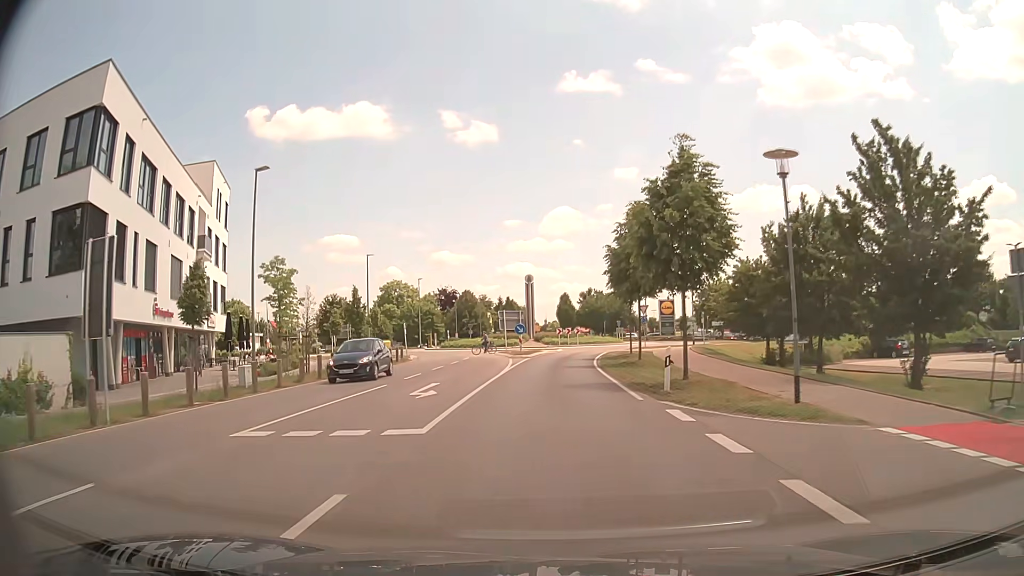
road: tertiary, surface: asphalt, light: Day
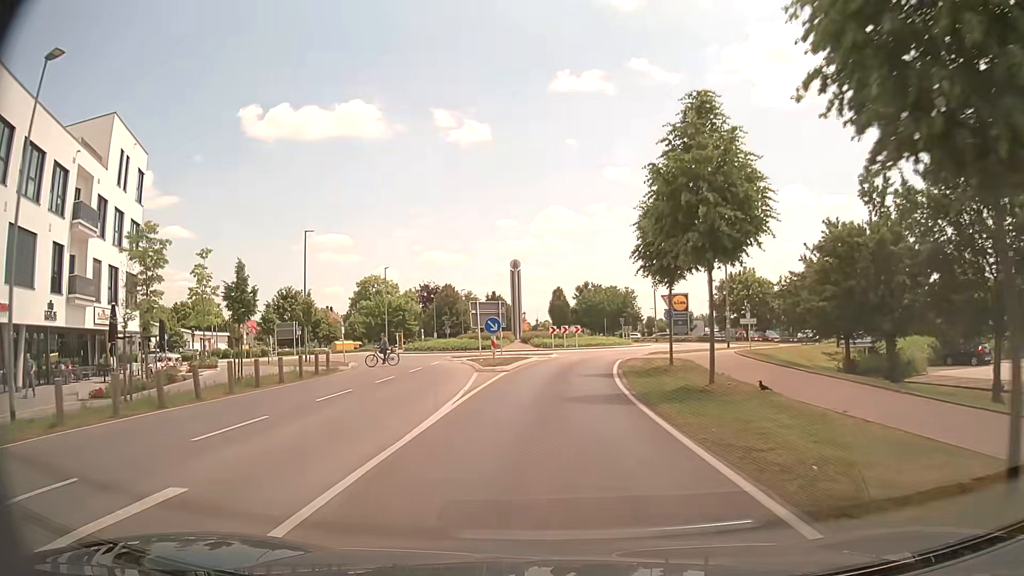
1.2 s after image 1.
(0.0, +13.7) m; 0°
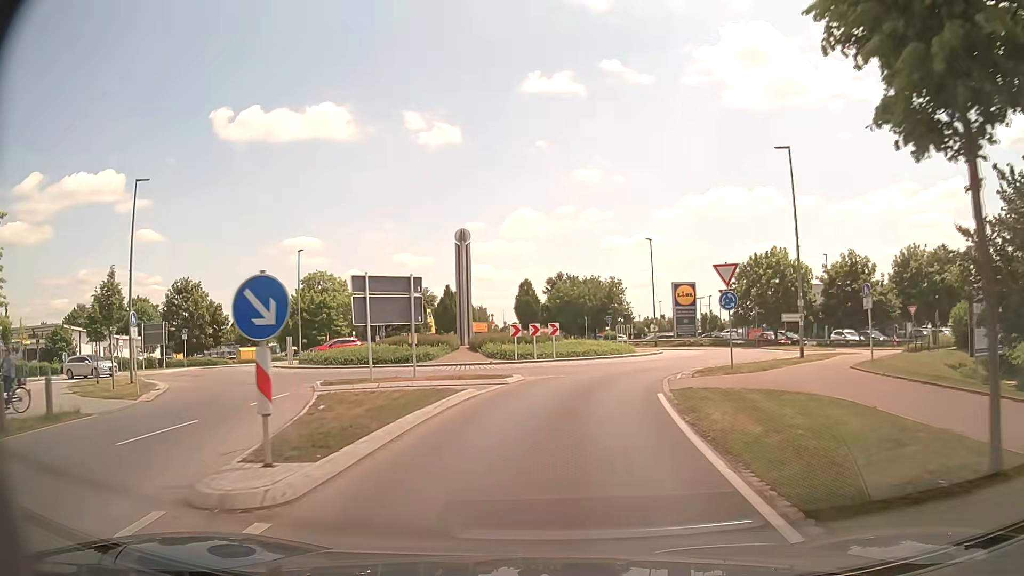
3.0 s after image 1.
(+0.4, +17.6) m; +3°
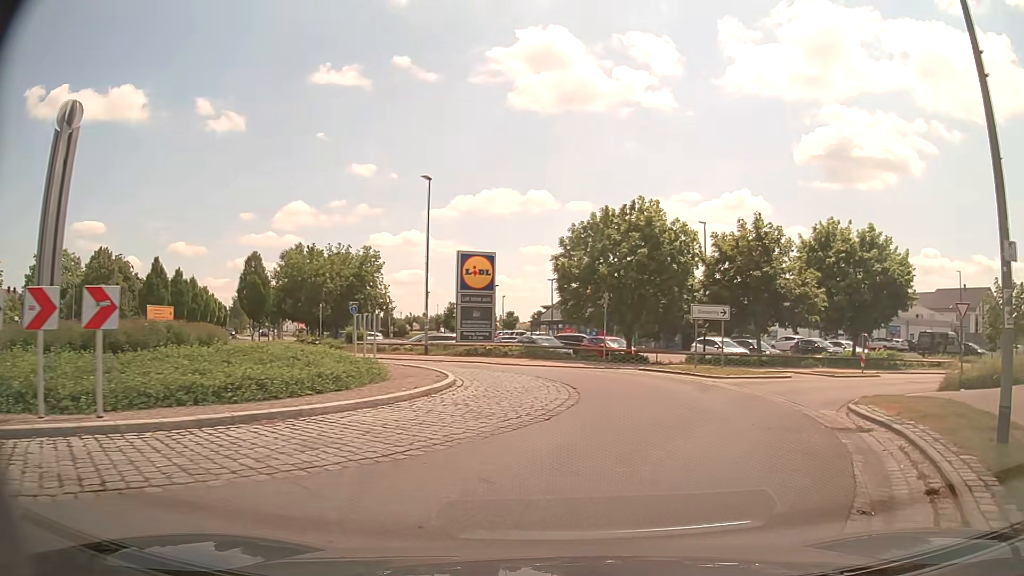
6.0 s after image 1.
(+2.2, +21.6) m; +17°
